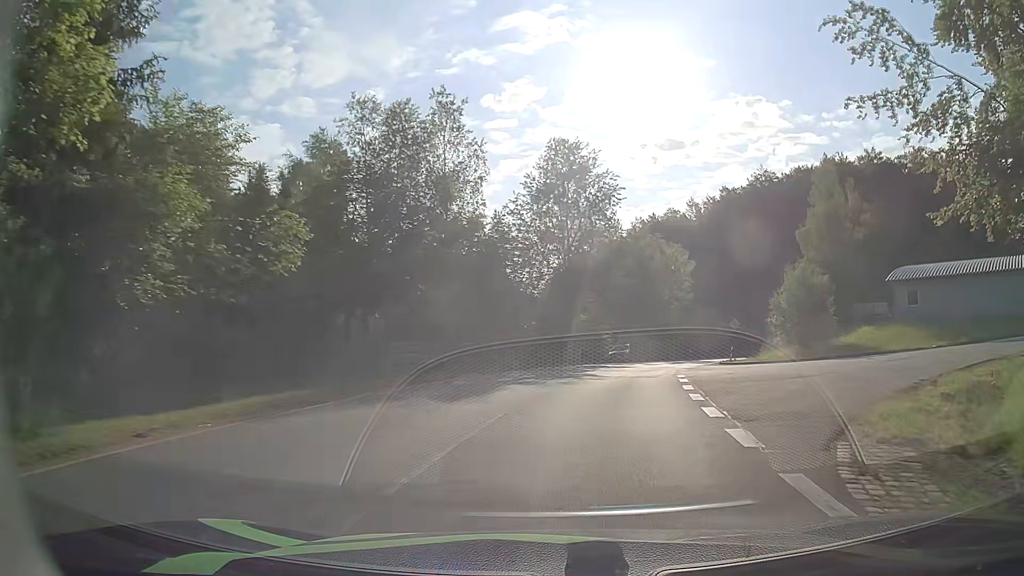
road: tertiary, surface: asphalt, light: Day
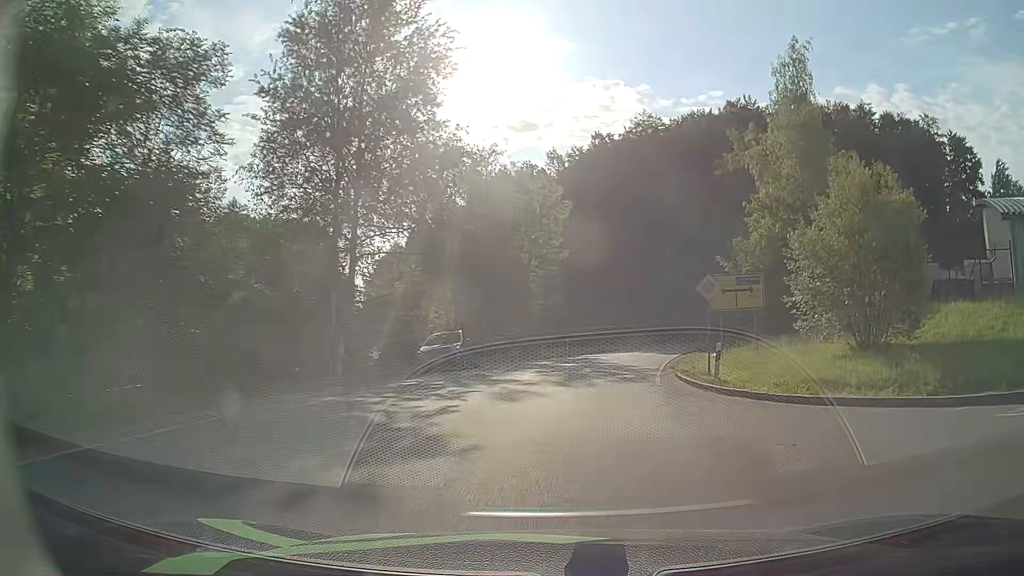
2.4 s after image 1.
(+3.1, +26.0) m; +13°
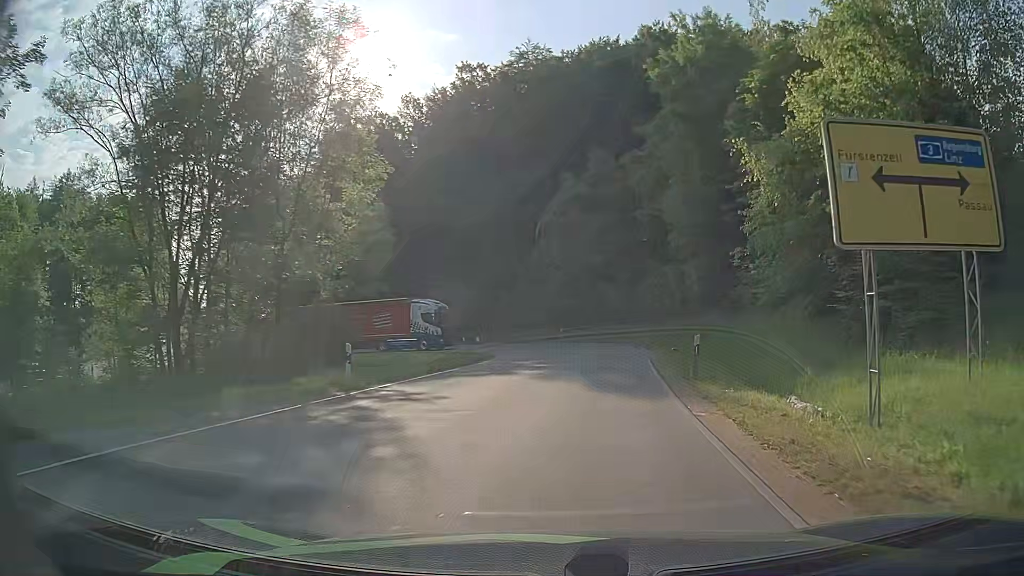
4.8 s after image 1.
(+2.4, +25.1) m; +11°
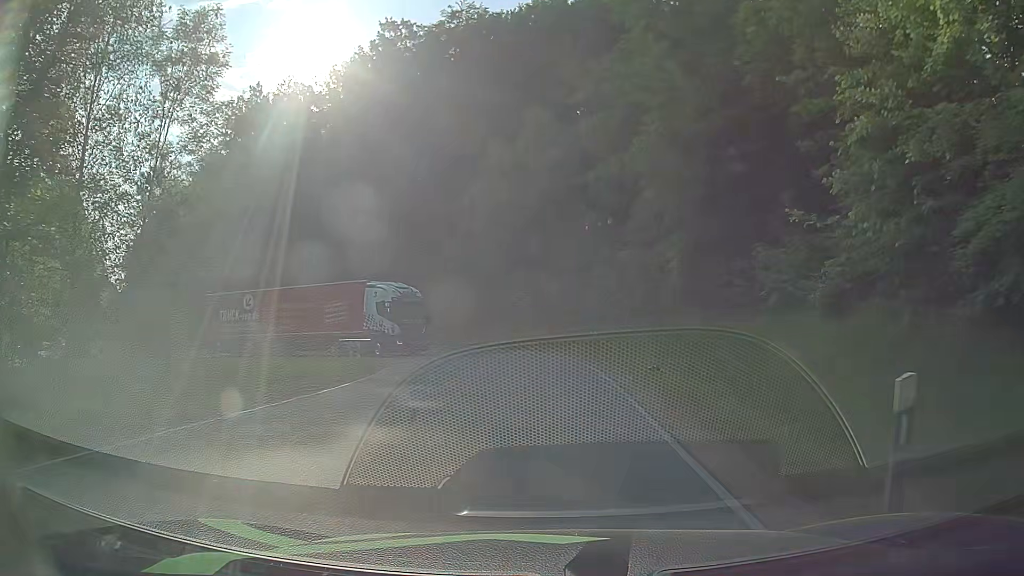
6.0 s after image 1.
(+0.6, +11.1) m; +6°
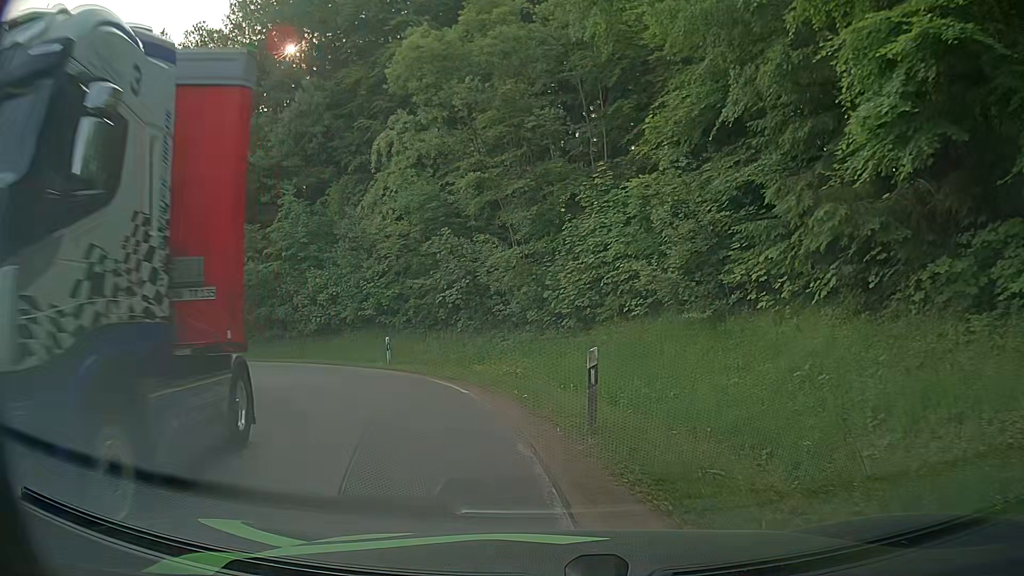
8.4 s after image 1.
(+0.8, +17.4) m; +1°
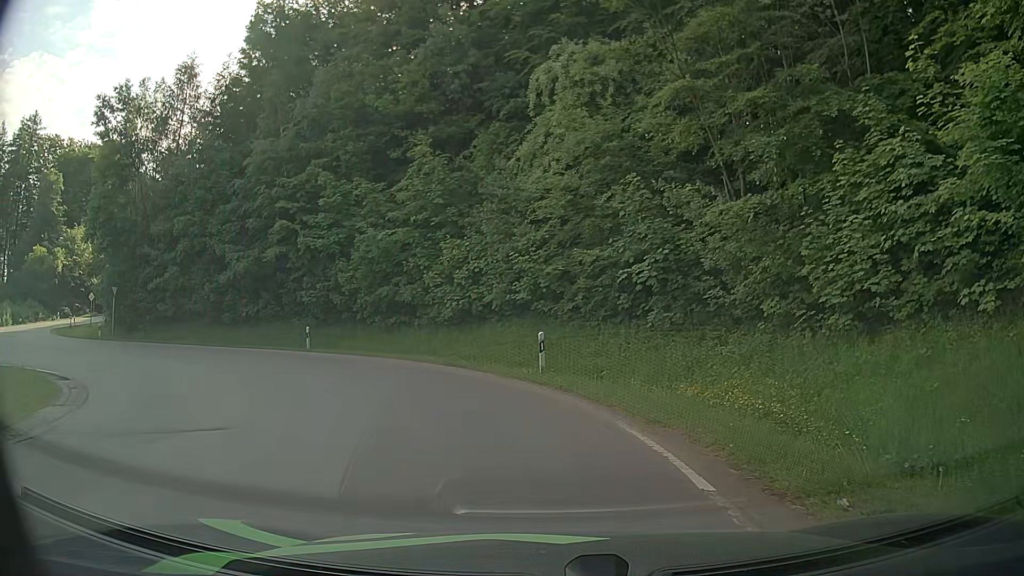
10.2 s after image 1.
(-1.0, +8.3) m; -13°
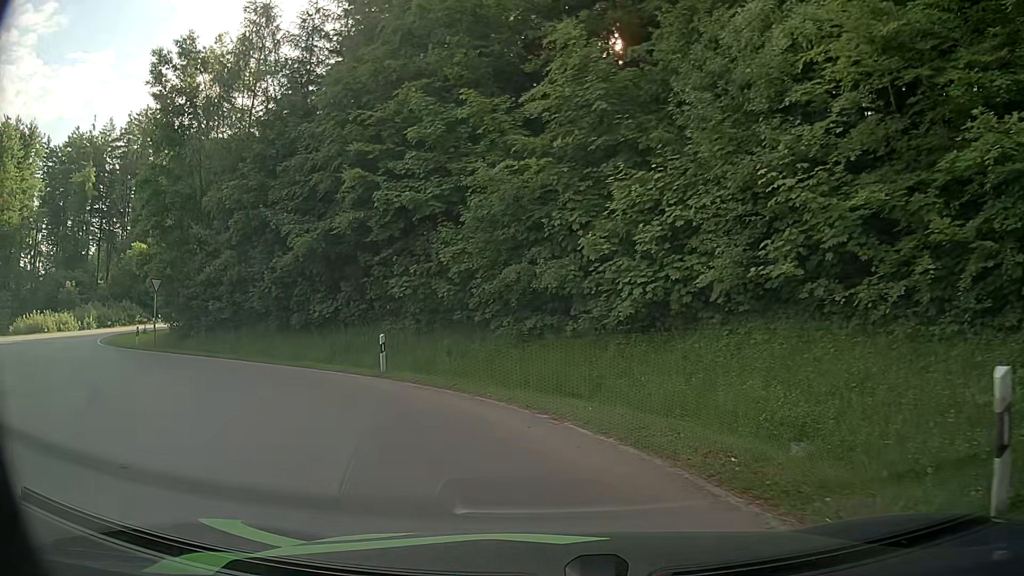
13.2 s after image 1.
(-1.4, +12.5) m; -15°
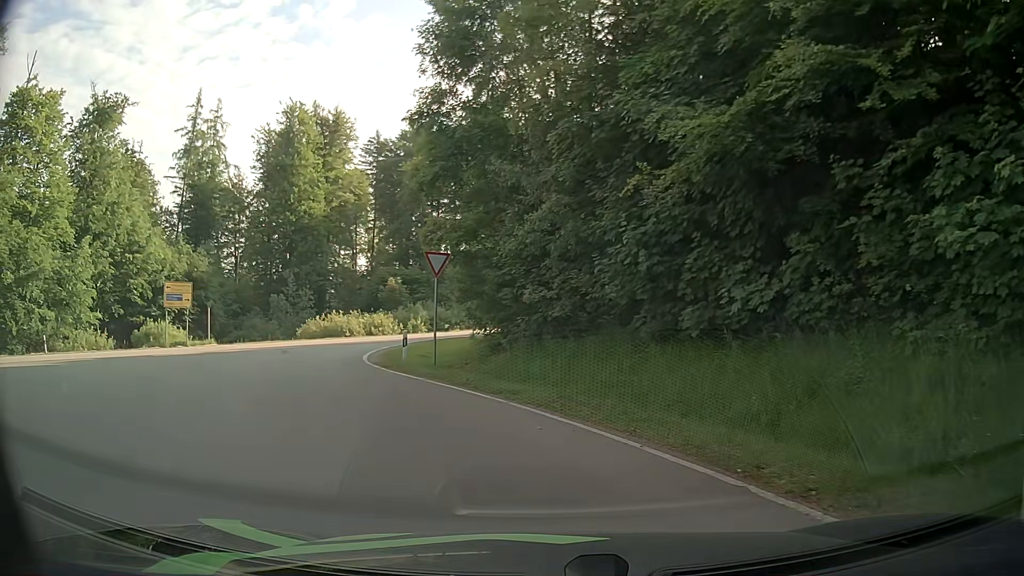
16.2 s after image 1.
(-3.8, +13.1) m; -33°
(-2, +10) (-6, +19) (-9, +28) (-9, +38) (-5, +47) (0, +56) (+5, +65) (+10, +73) (+15, +82) (+19, +91) m
